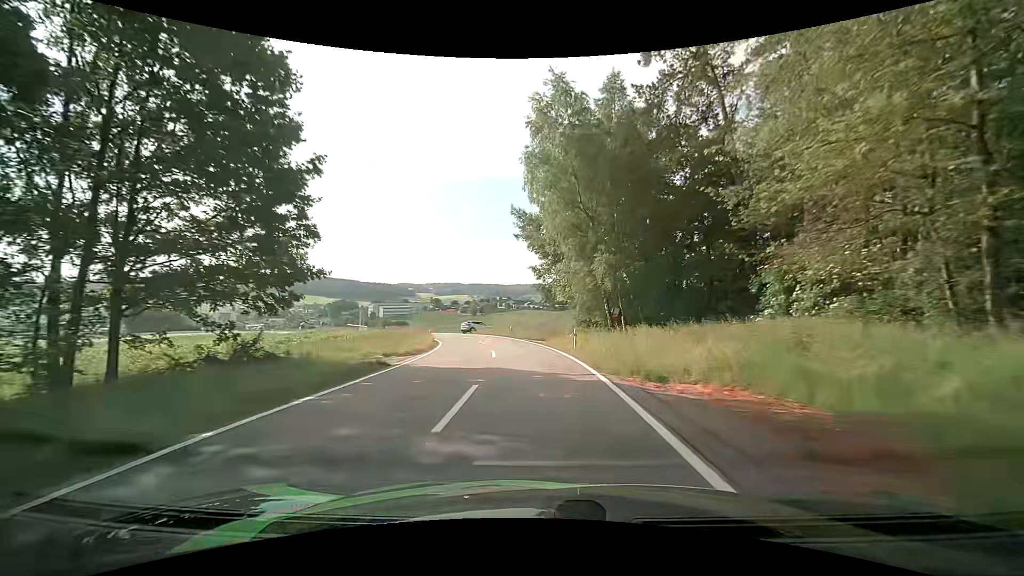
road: tertiary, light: Day
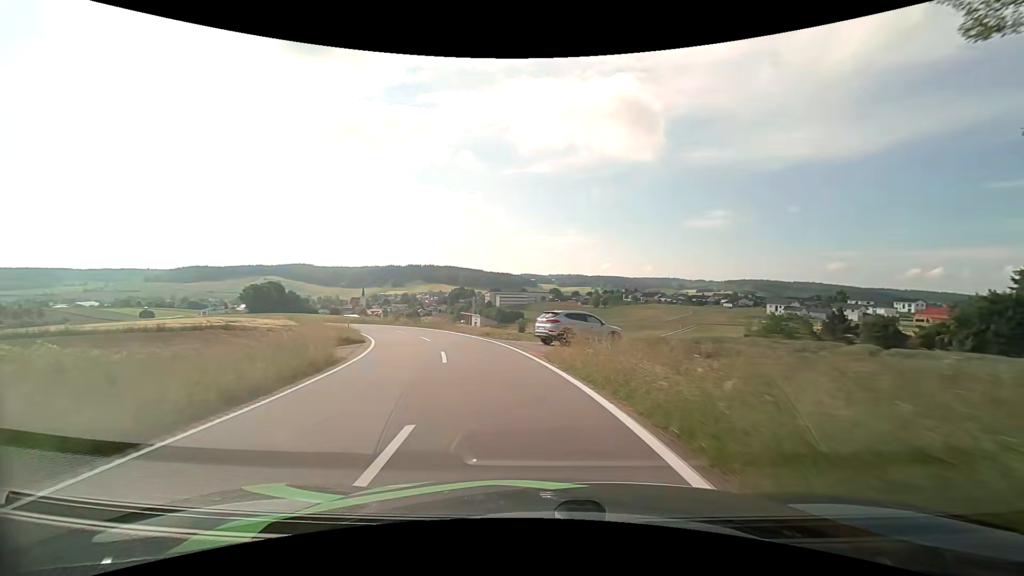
(-3.4, +40.3) m; -13°
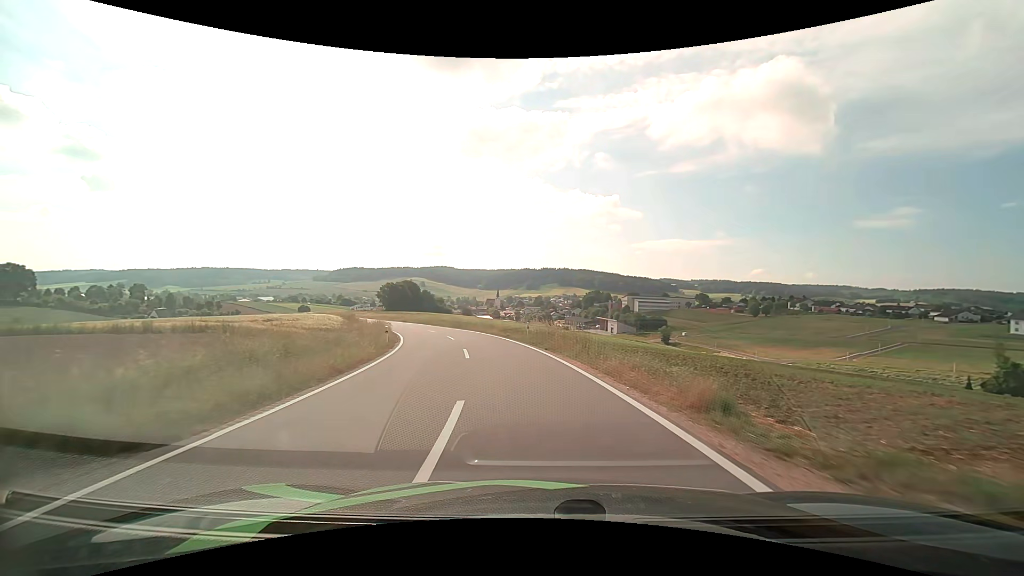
(-3.5, +22.3) m; -16°
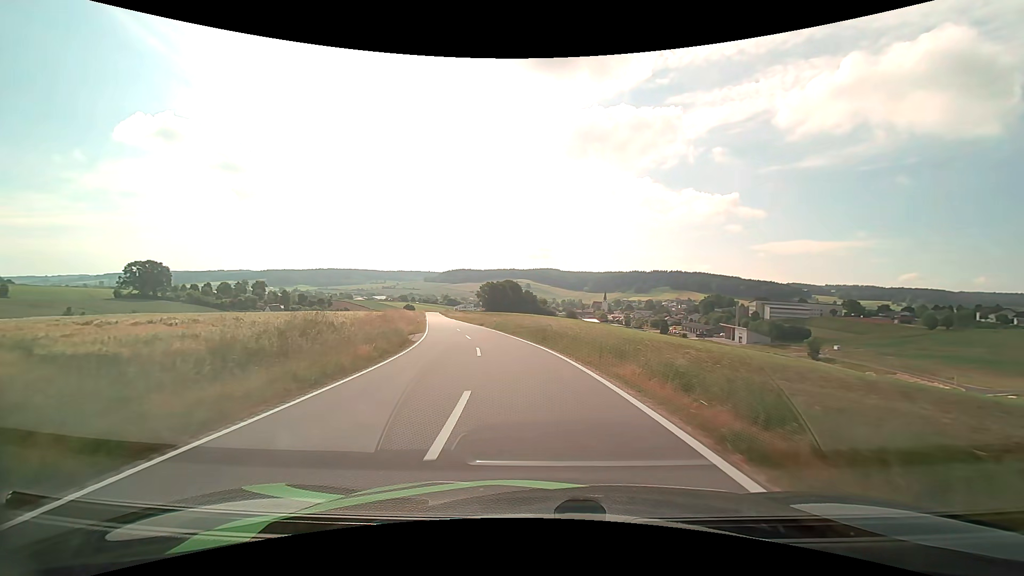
(-2.3, +23.1) m; -12°
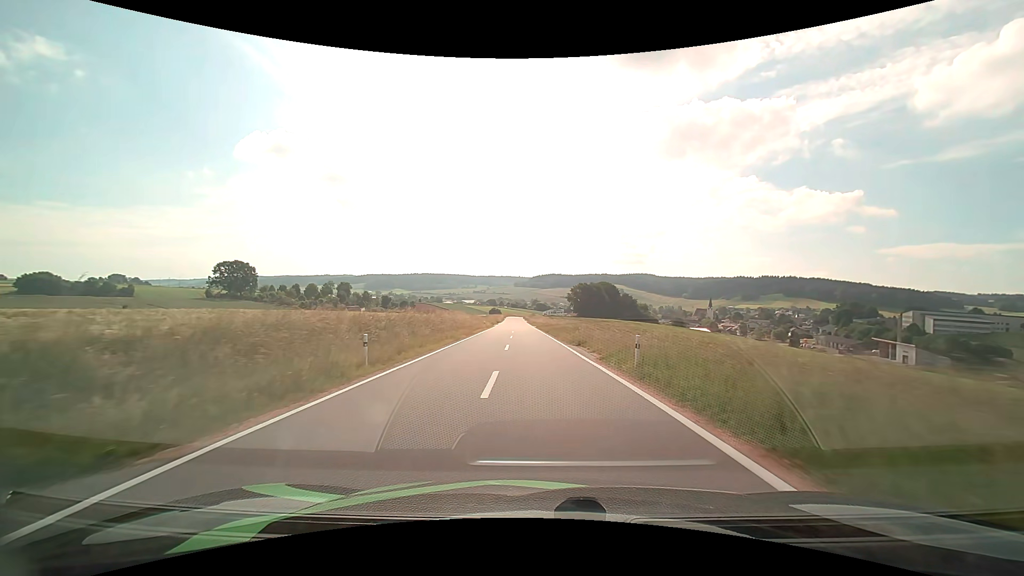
(-3.8, +33.0) m; -10°
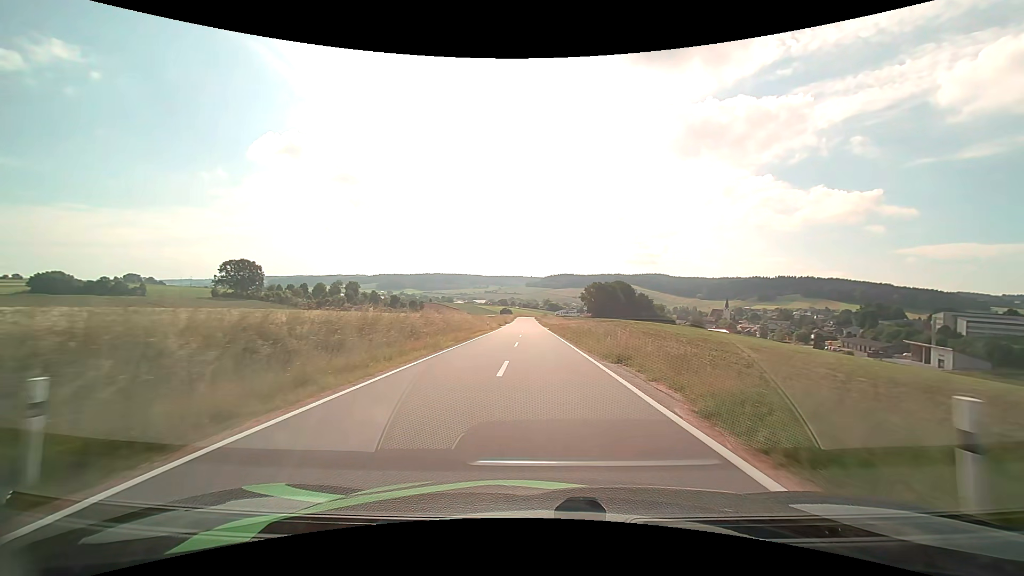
(-0.1, +9.0) m; -1°
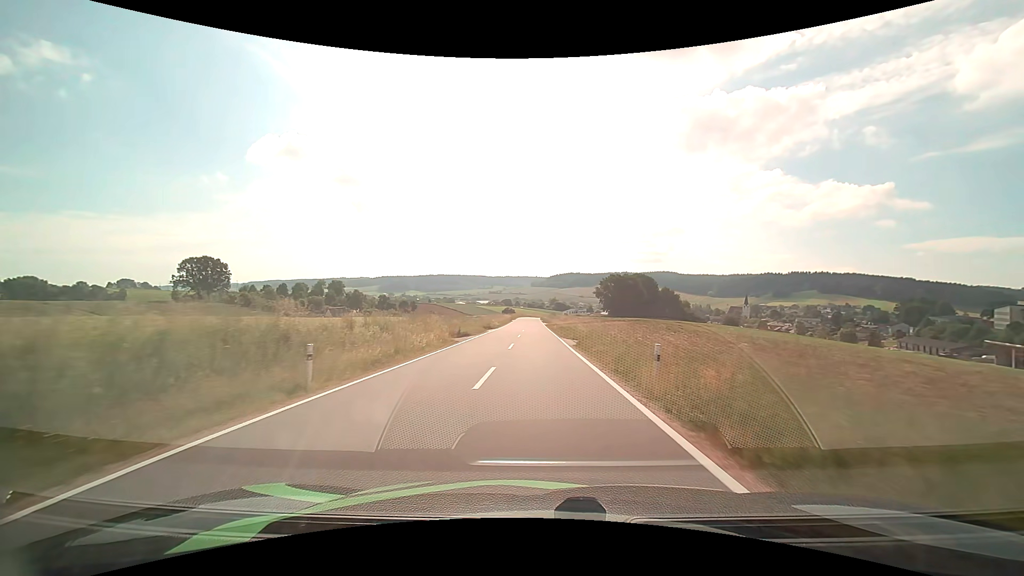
(-0.2, +38.6) m; -1°
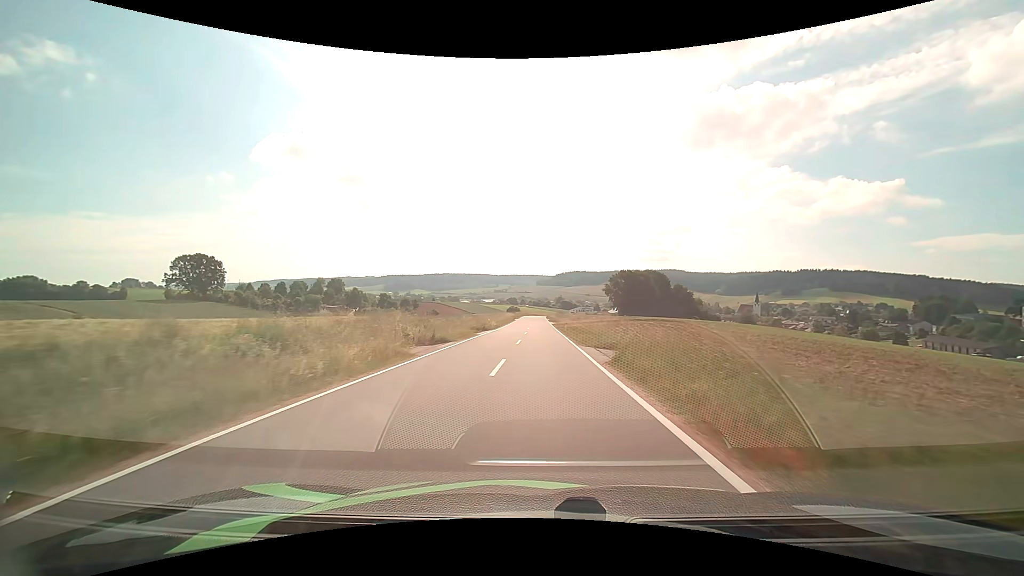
(-0.1, +10.4) m; -1°
(0, +10) (0, +20) (0, +30) (0, +40) (0, +50) (0, +60) (0, +70) (0, +80) (0, +90) (0, +100) m
